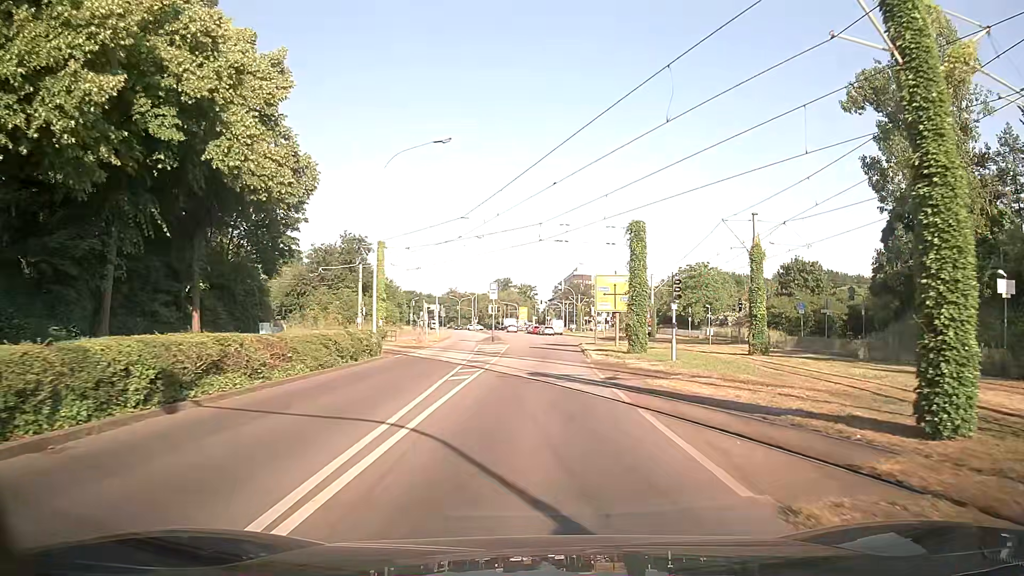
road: tertiary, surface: asphalt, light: Day
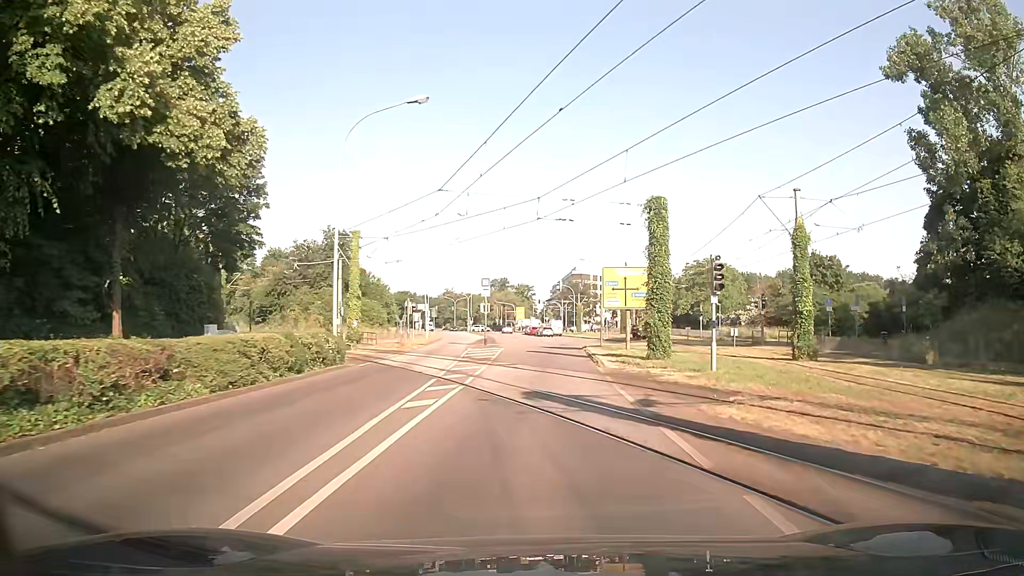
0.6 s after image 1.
(0.0, +5.9) m; 0°
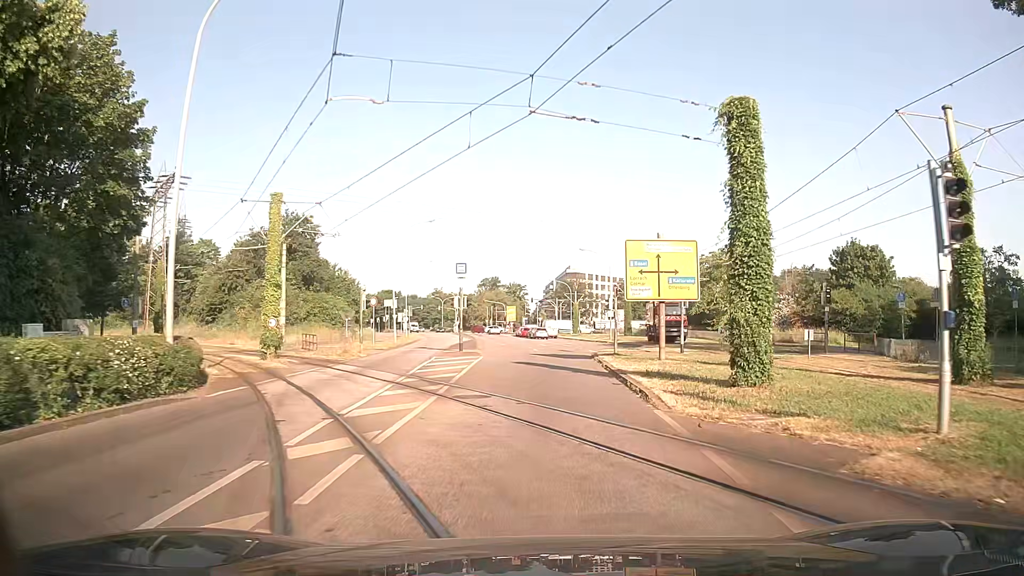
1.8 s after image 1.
(+0.1, +11.6) m; -1°
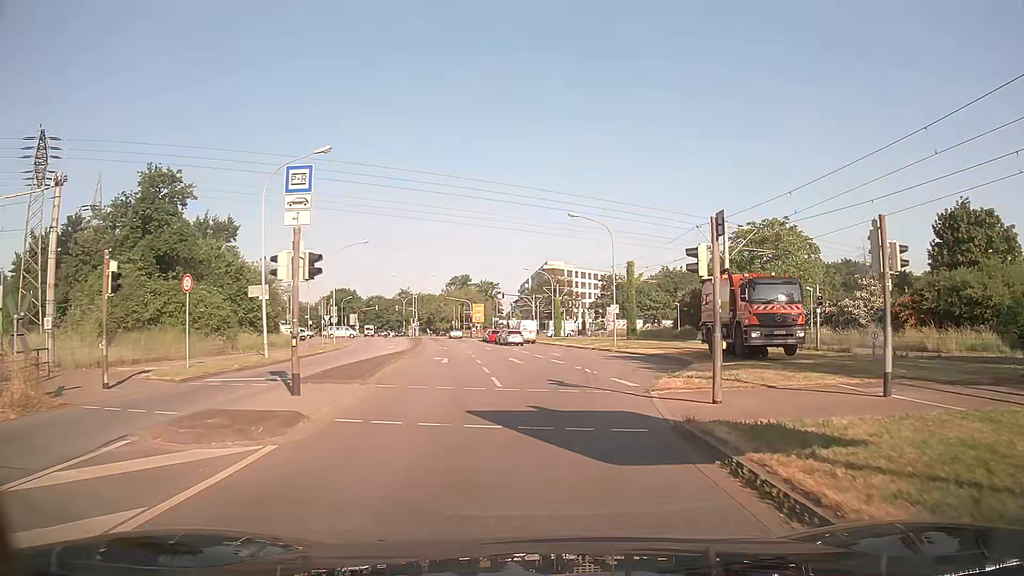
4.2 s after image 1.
(+0.9, +22.2) m; +3°
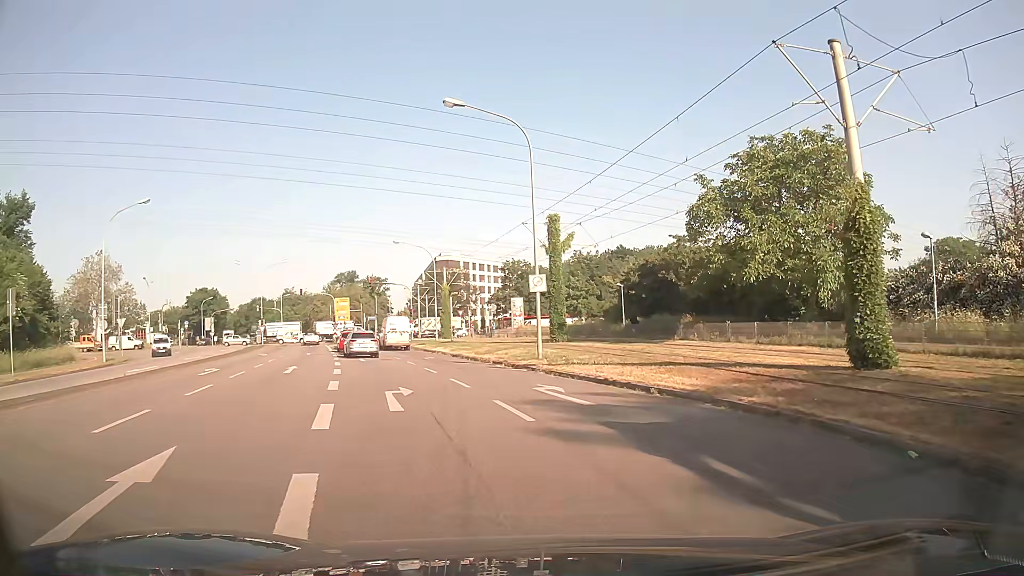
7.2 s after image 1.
(+1.9, +24.4) m; +8°
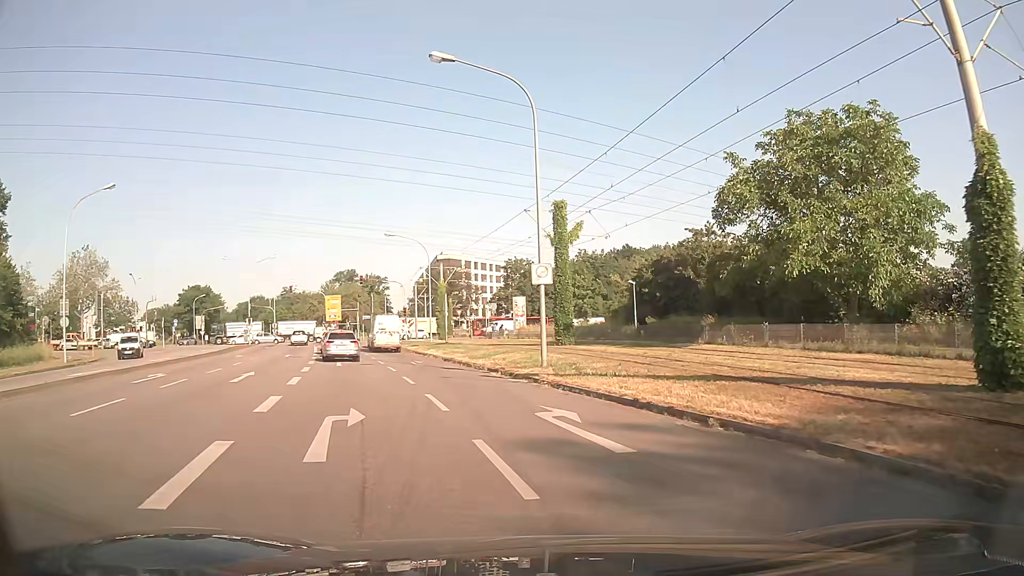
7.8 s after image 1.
(0.0, +4.5) m; -1°
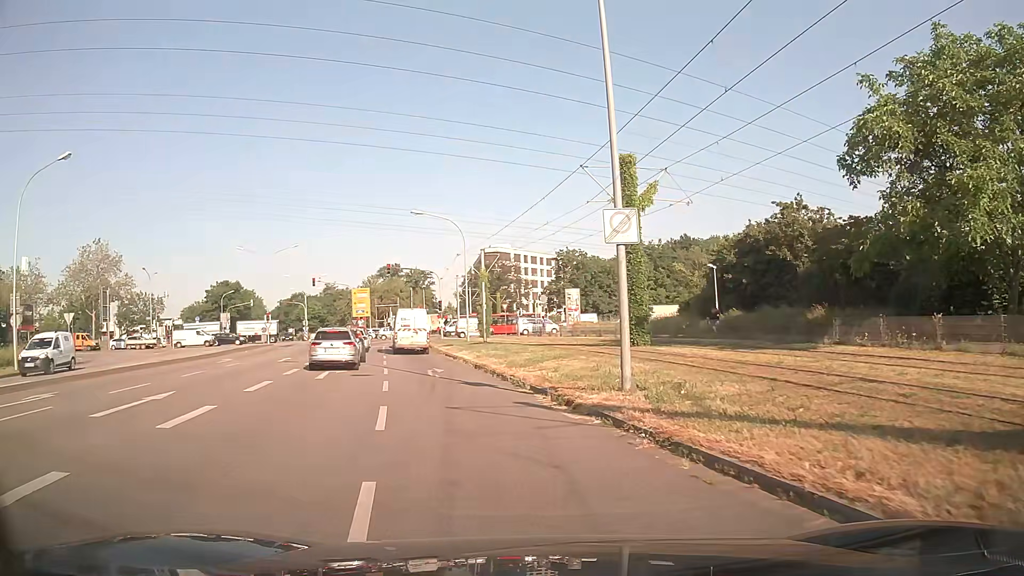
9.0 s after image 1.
(-0.1, +8.5) m; -4°
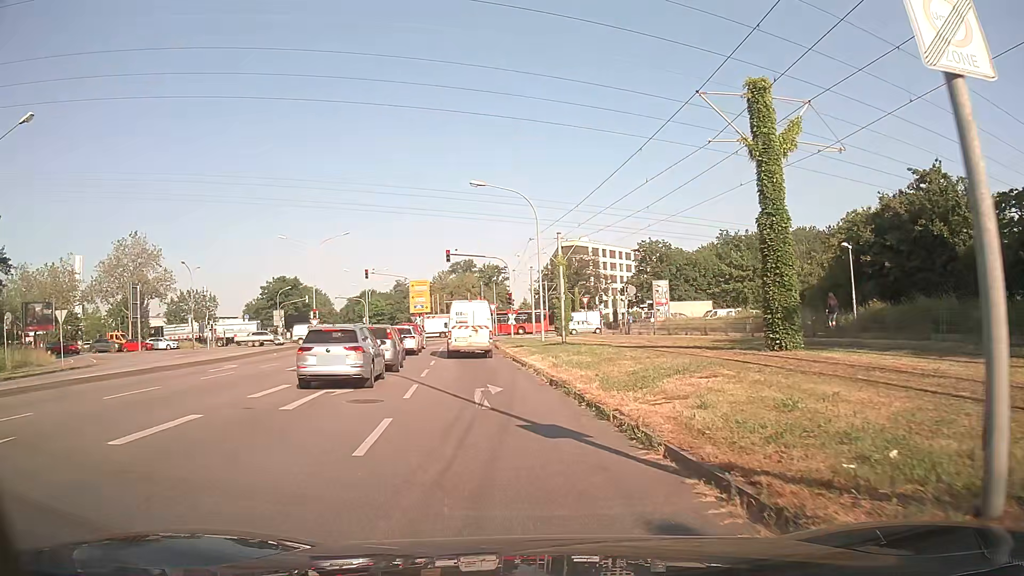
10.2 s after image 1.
(-0.4, +8.0) m; -6°
(0, +10) (-2, +20) (-3, +30) (-4, +40) (-4, +50) (0, +59) (+7, +66) (+16, +70) (+26, +72) (+36, +74) m
